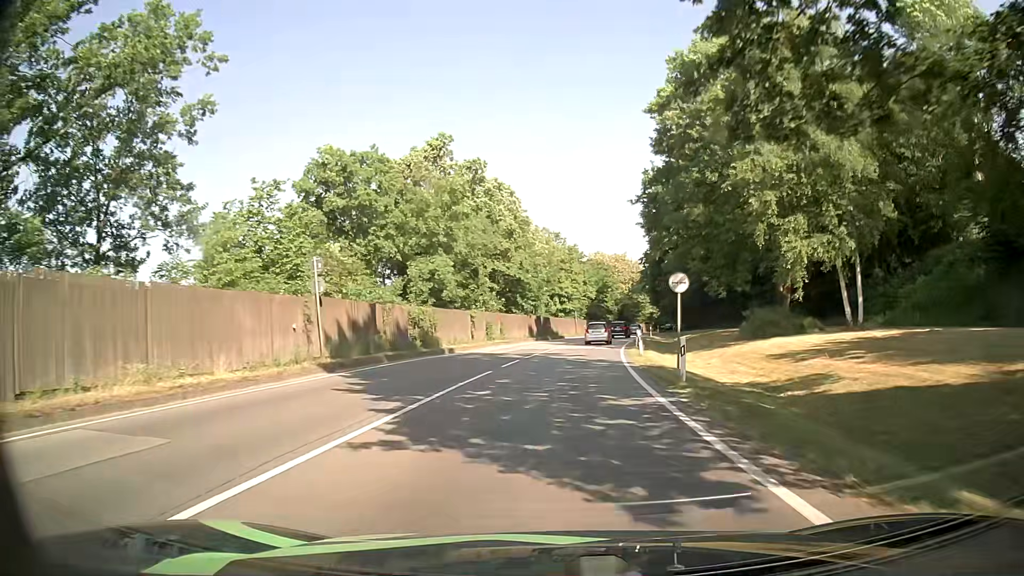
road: primary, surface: asphalt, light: Day
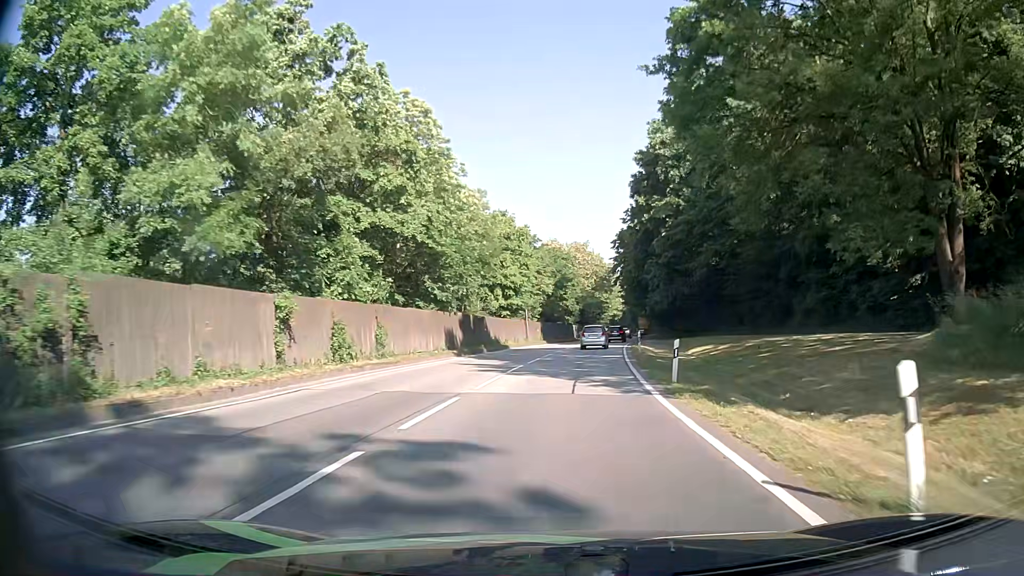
(+0.8, +24.6) m; +4°
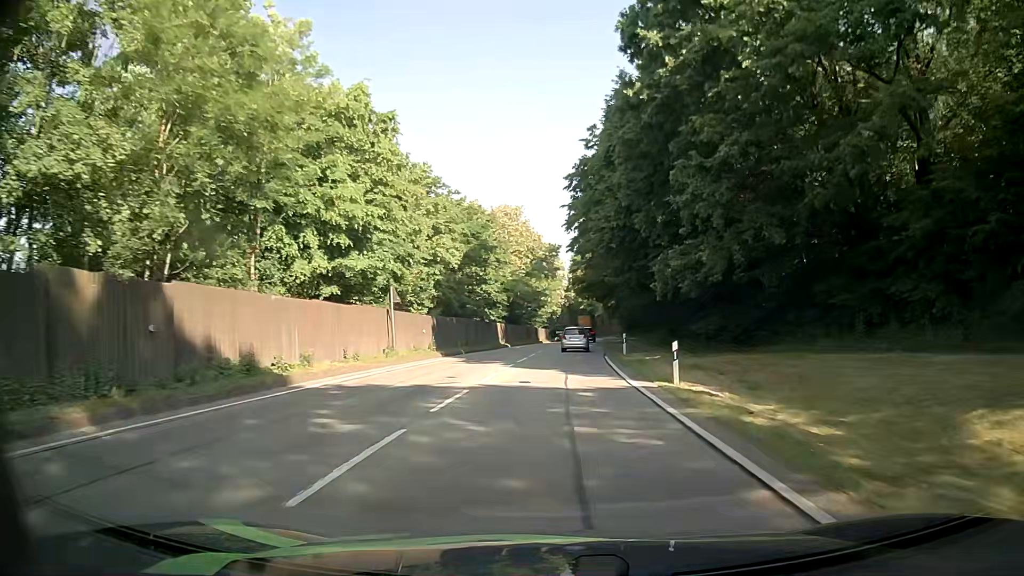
(+1.7, +32.5) m; +5°
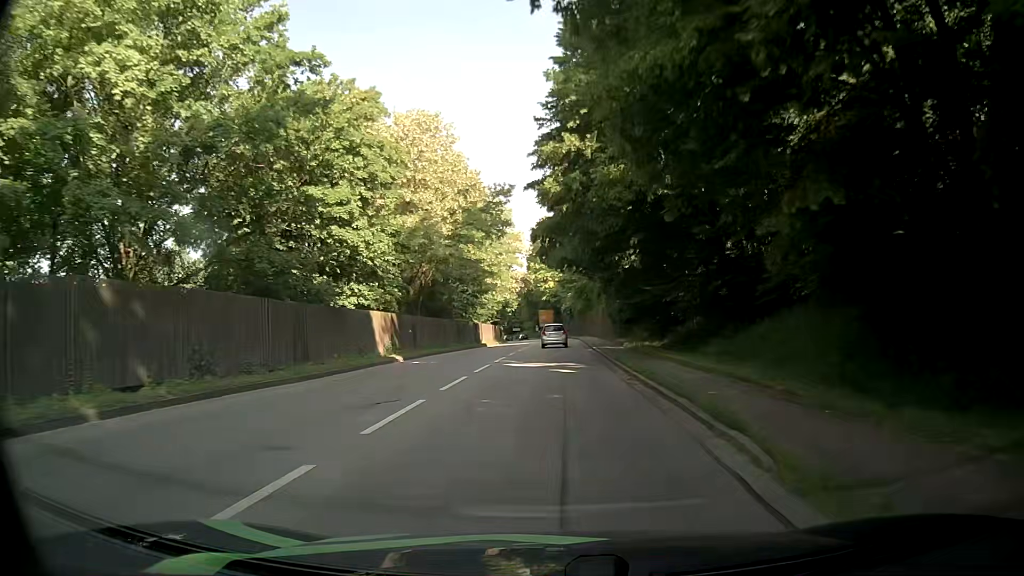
(+1.4, +32.3) m; +4°
(0, +10) (0, +20) (0, +30) (0, +40) (0, +50) (0, +60) (0, +70) (0, +80) (0, +90) (-1, +100) m
